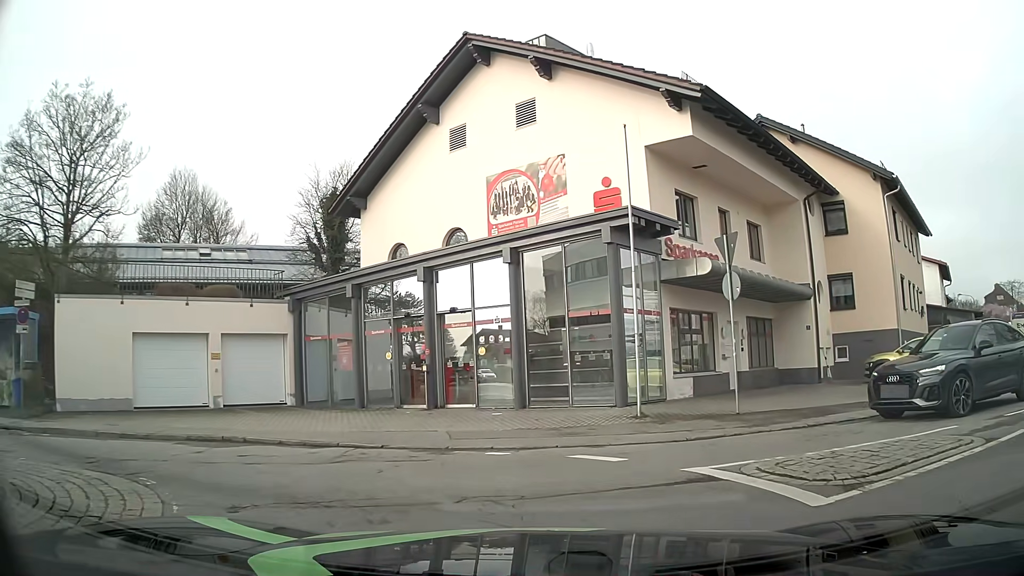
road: unclassified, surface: asphalt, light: Day
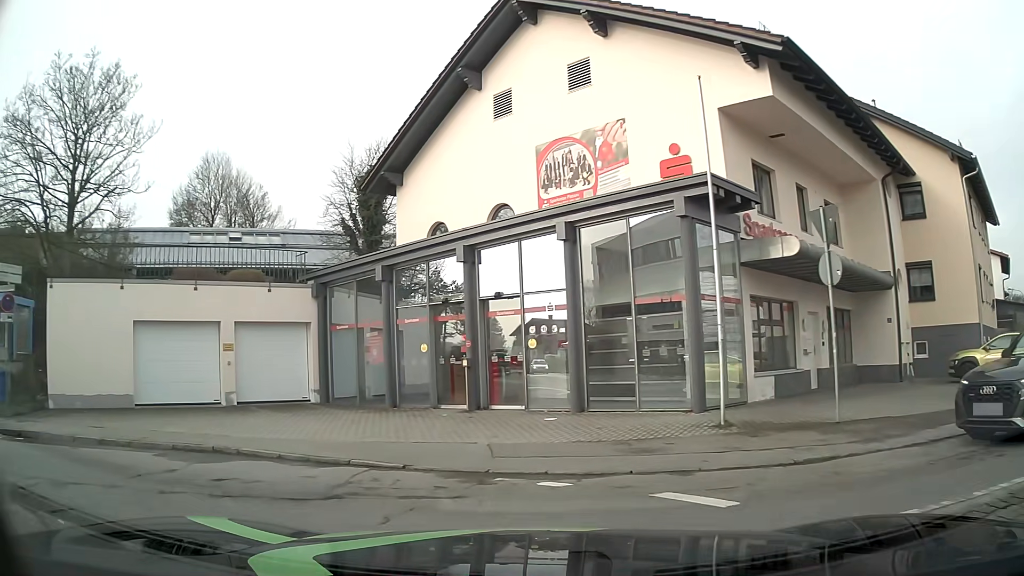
(-0.1, +2.4) m; -4°
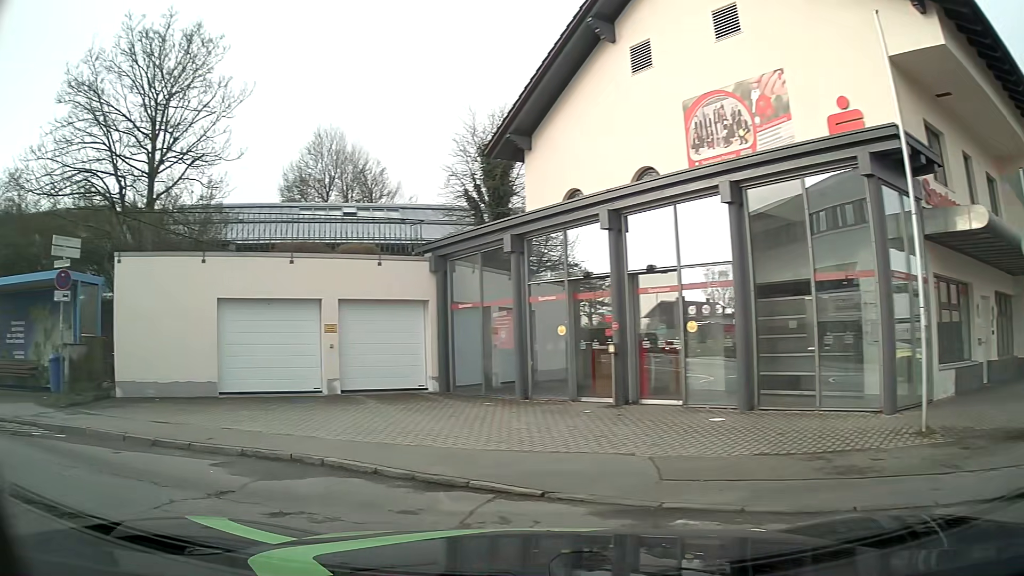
(-0.2, +2.3) m; -13°
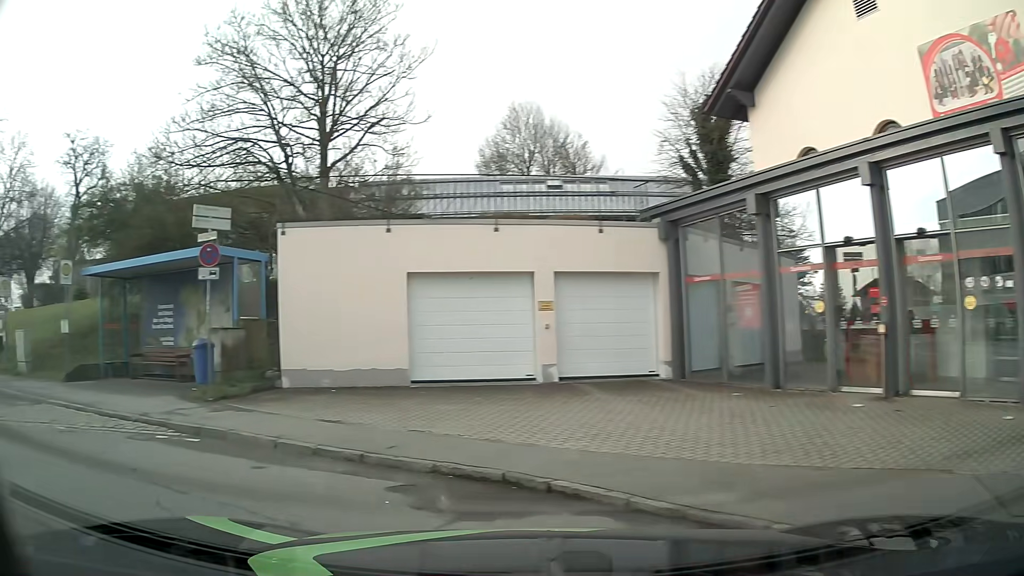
(-0.3, +2.2) m; -18°
